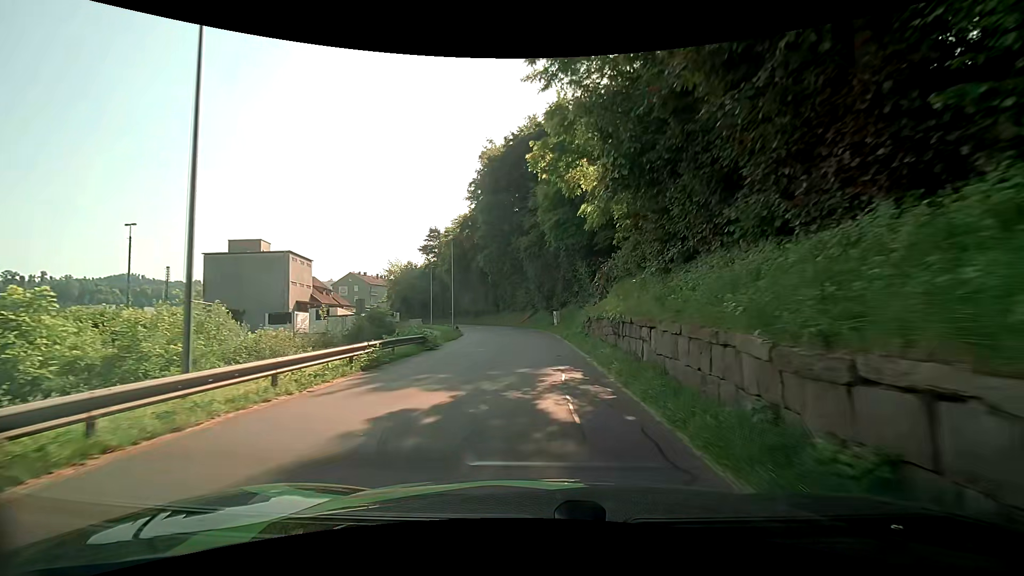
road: residential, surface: asphalt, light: Day
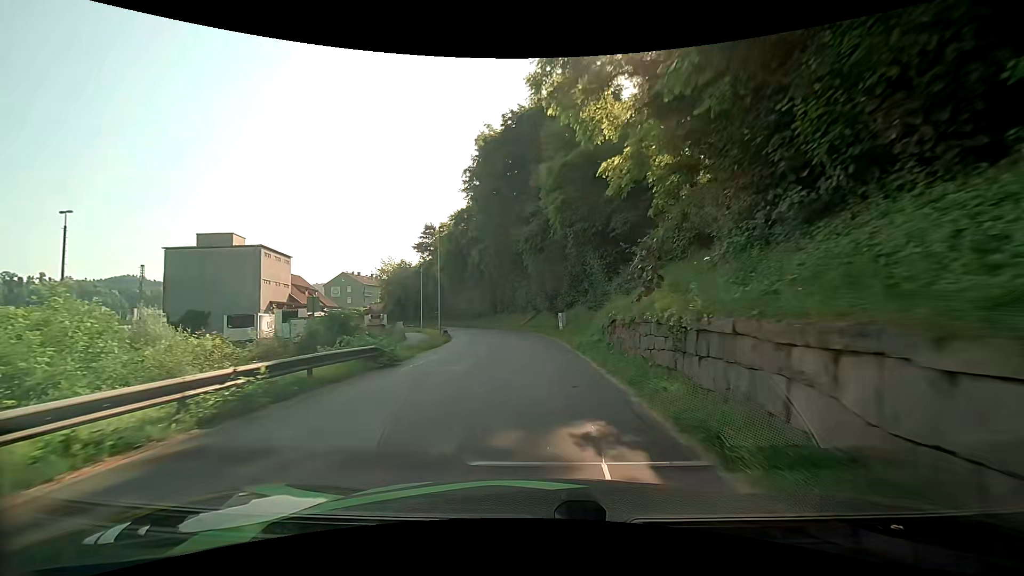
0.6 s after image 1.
(+0.1, +6.6) m; 0°
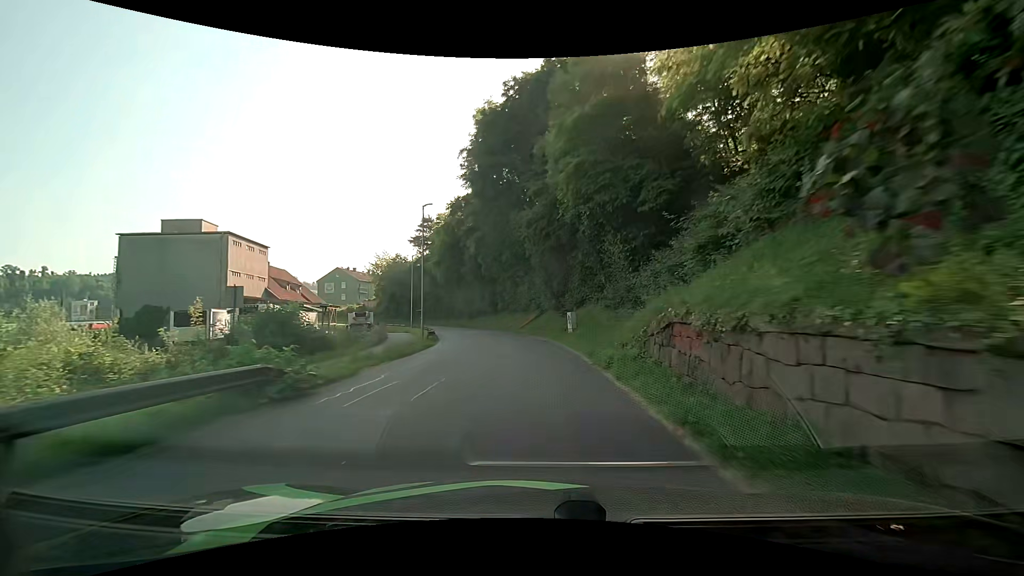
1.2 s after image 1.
(+0.1, +6.5) m; -1°
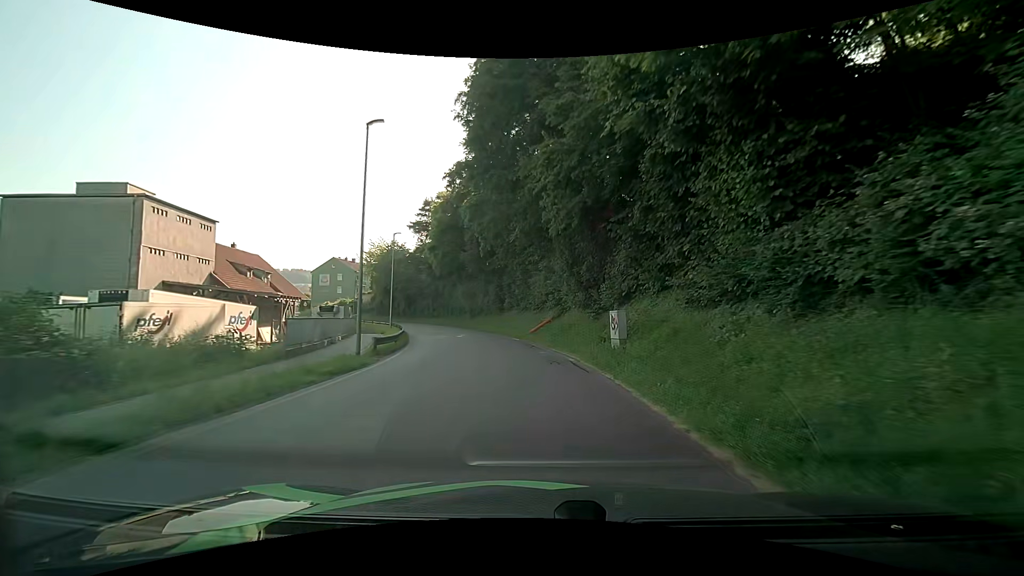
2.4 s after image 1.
(0.0, +12.6) m; -1°
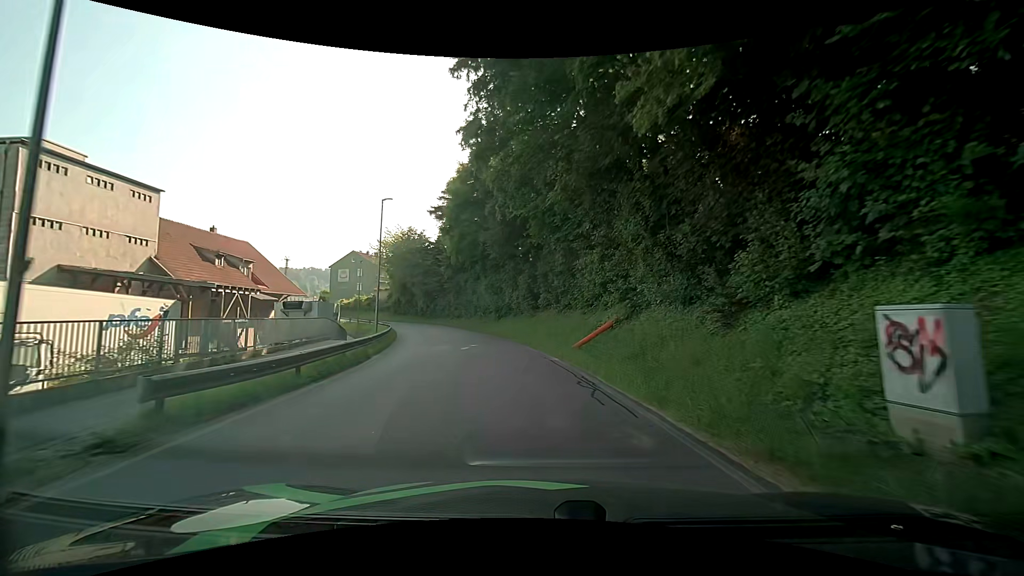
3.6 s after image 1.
(-0.5, +12.5) m; -5°
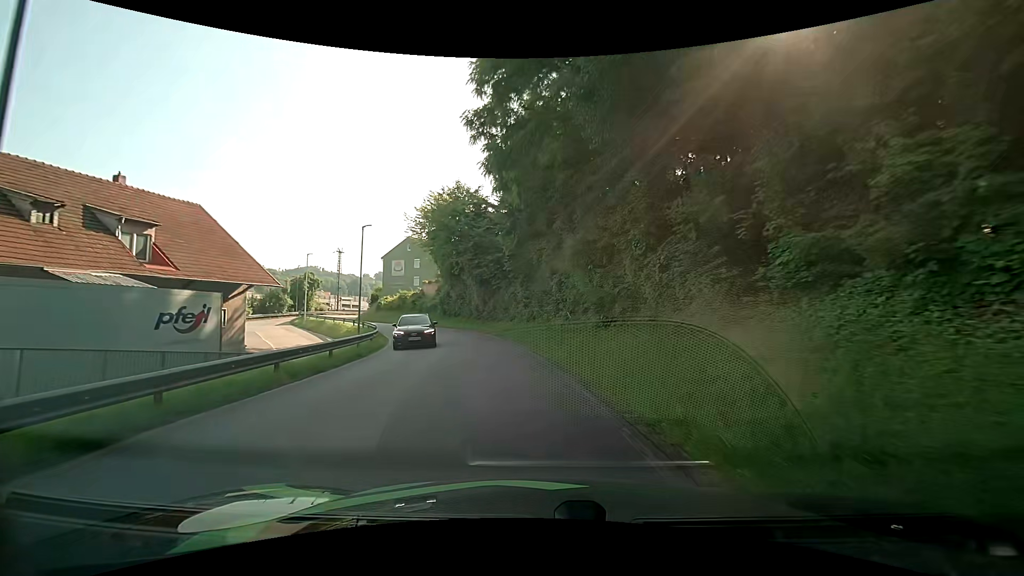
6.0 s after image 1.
(-2.0, +24.3) m; -11°
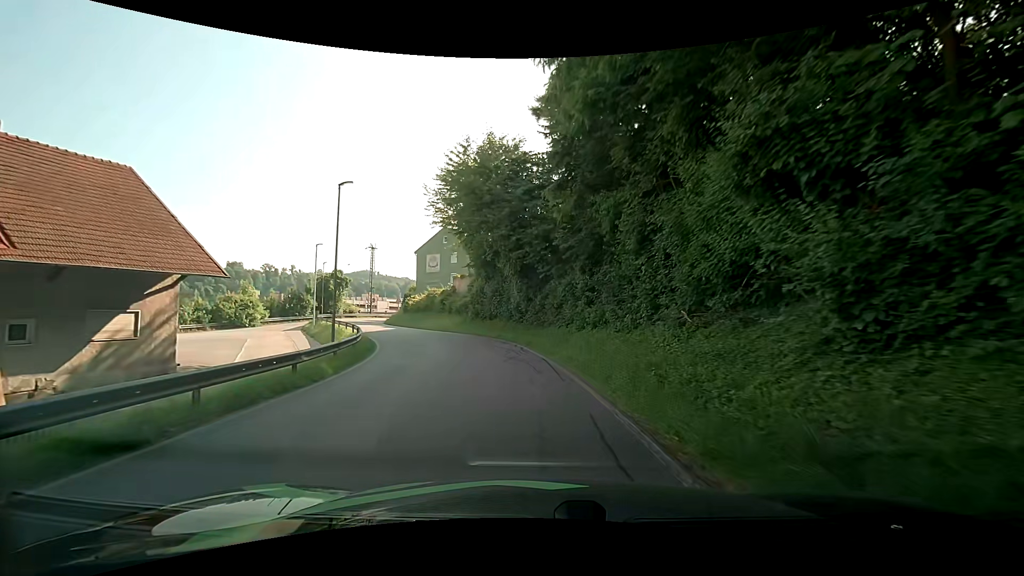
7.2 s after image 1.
(-0.6, +12.1) m; -6°
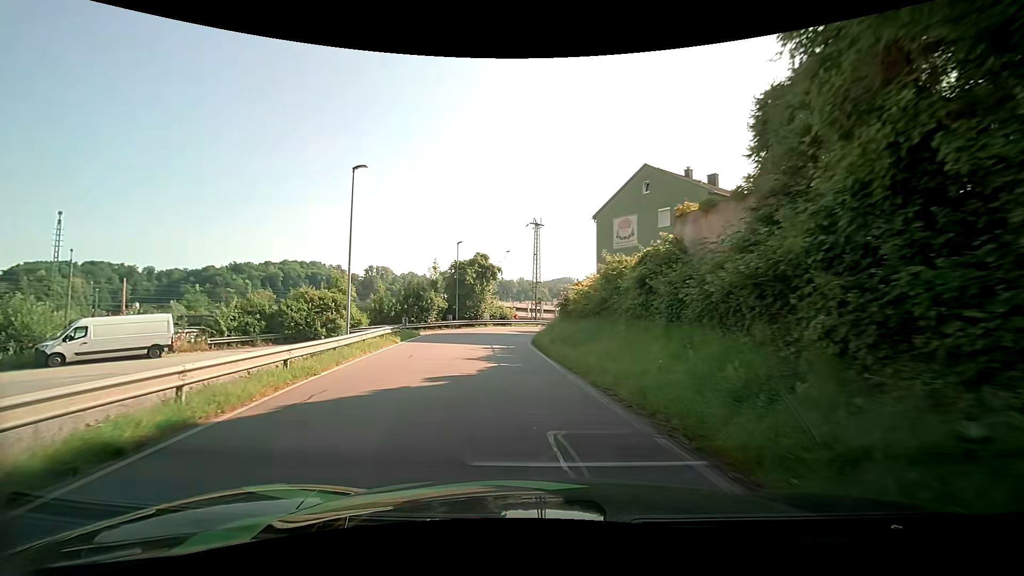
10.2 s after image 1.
(-5.0, +29.9) m; -22°
(-1, +10) (-2, +20) (-2, +30) (-1, +40) (+2, +49) (+9, +57) (+17, +63) (+25, +69) (+33, +75) (+41, +81) m
